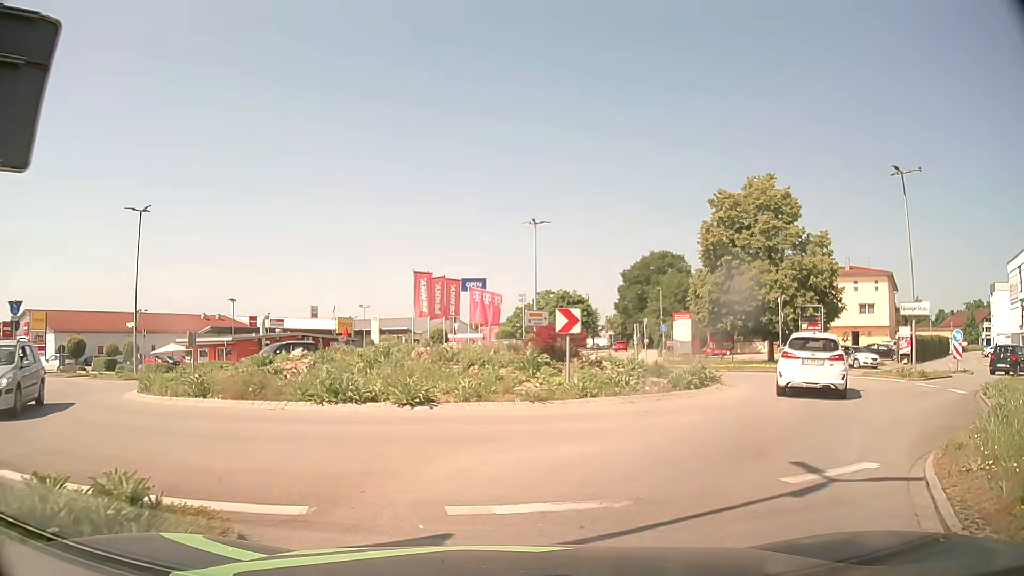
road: tertiary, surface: asphalt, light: Day
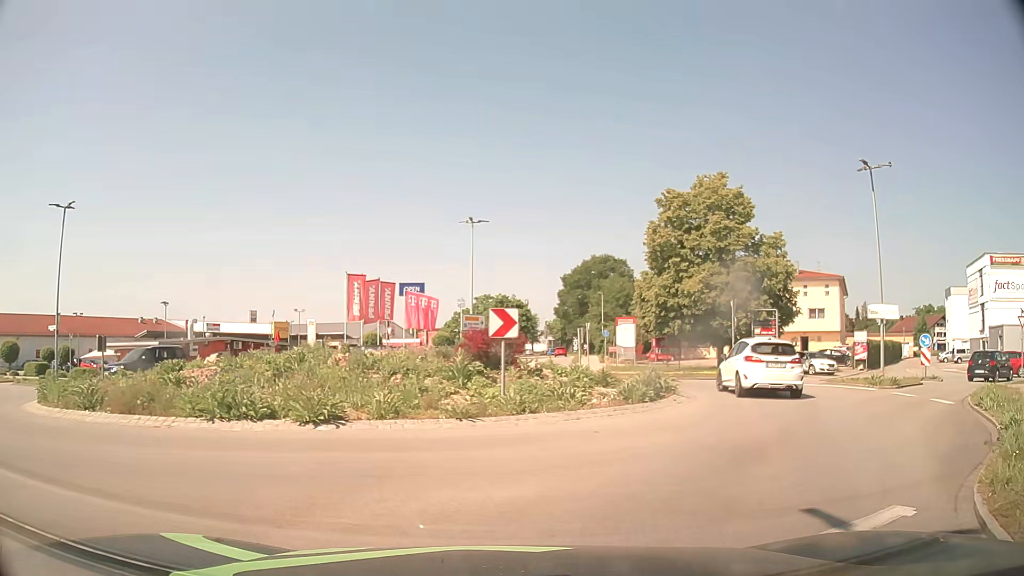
(+0.1, +2.0) m; +6°
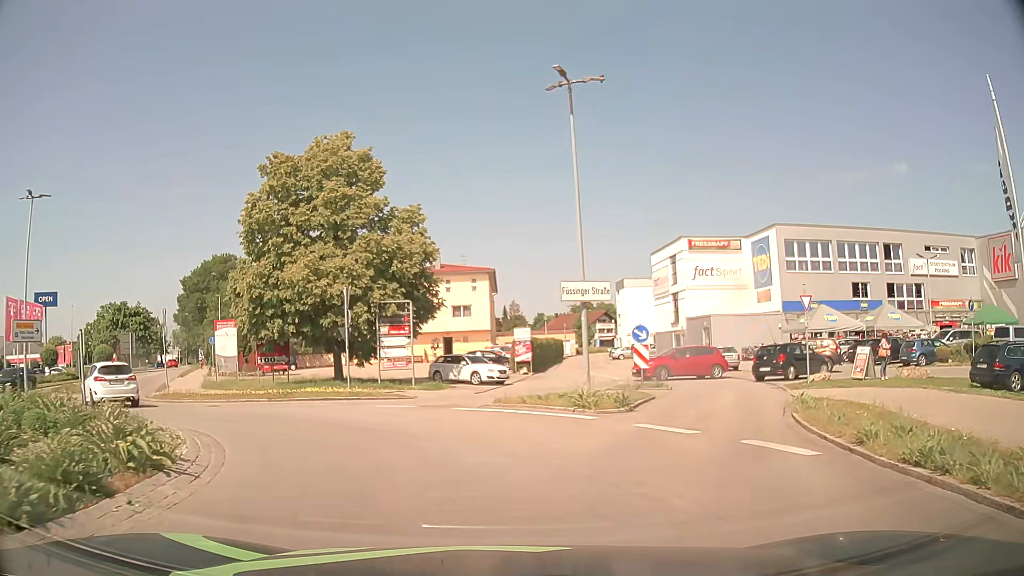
(+3.1, +9.2) m; +31°
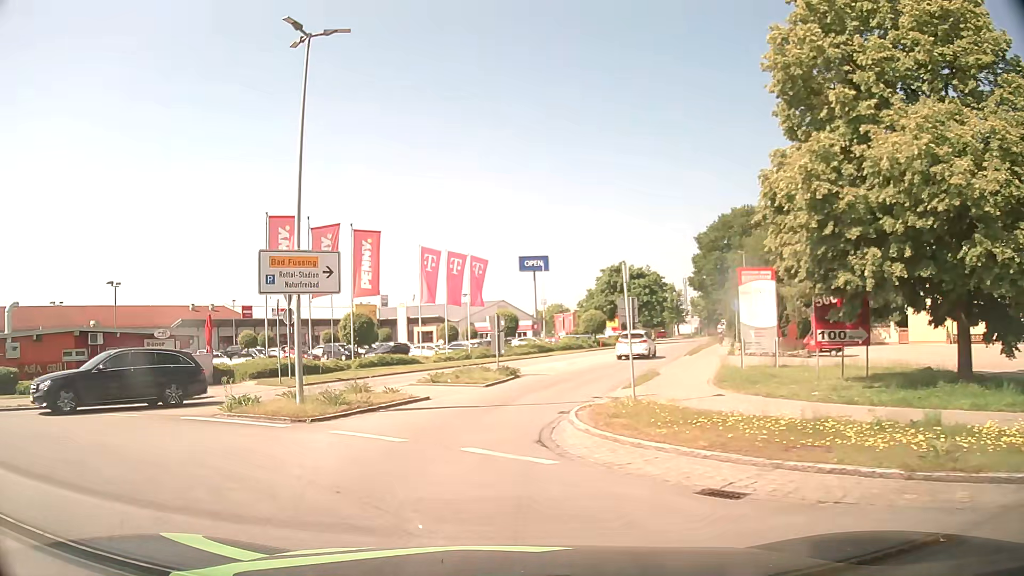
(-5.4, +14.9) m; -45°
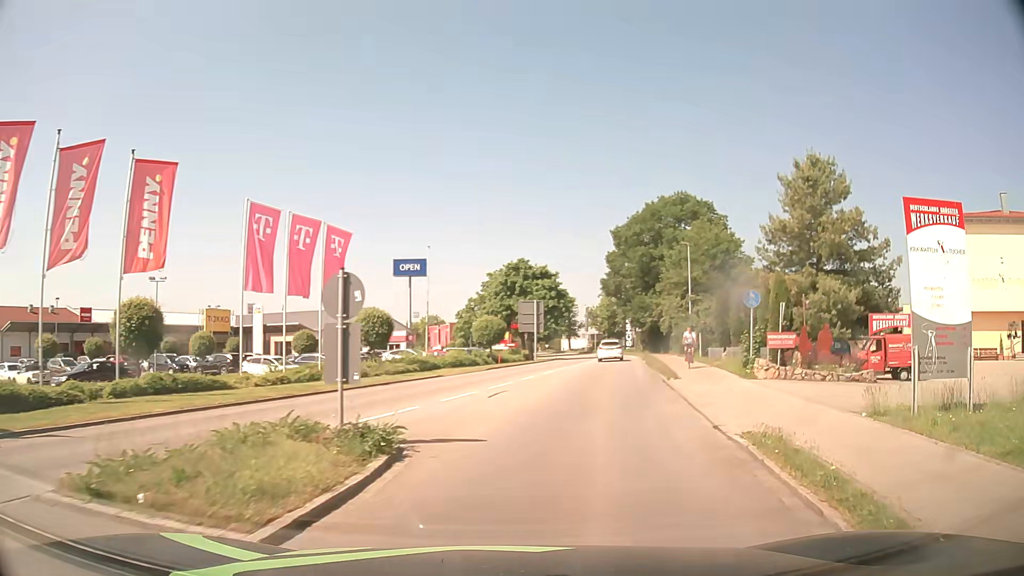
(-0.1, +15.4) m; +11°
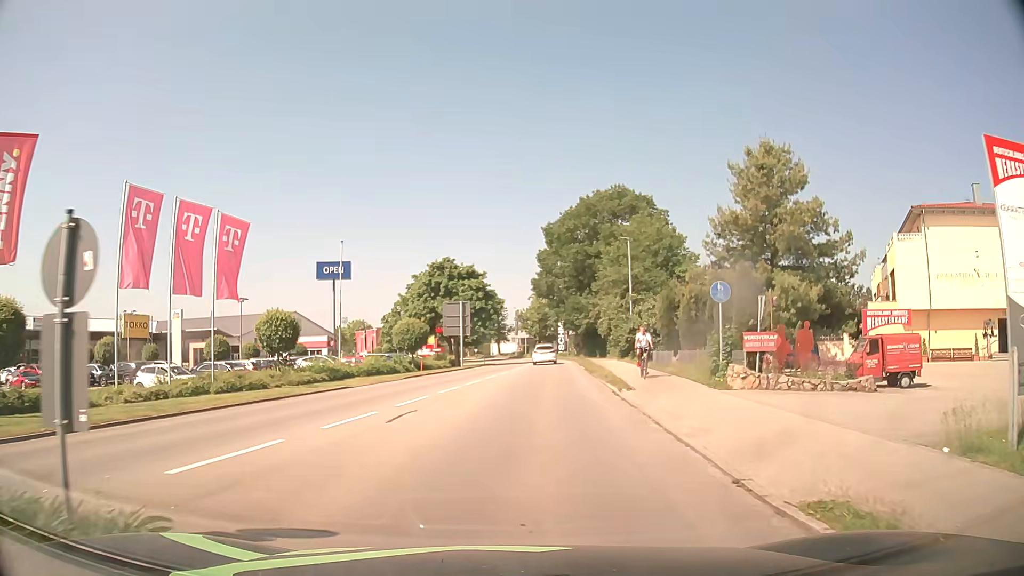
(+0.3, +4.4) m; +7°
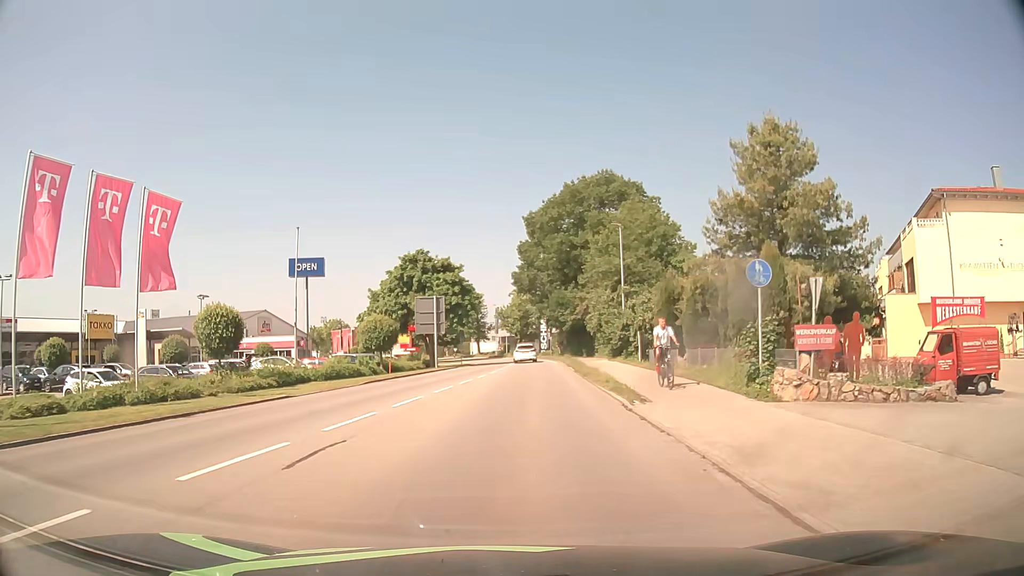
(0.0, +4.7) m; +1°
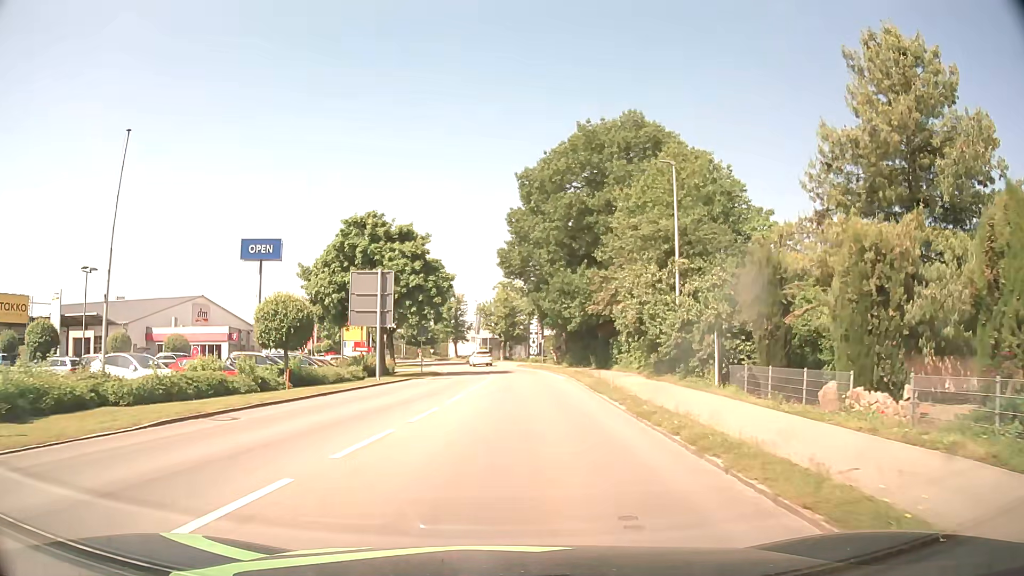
(+0.2, +16.3) m; +1°
